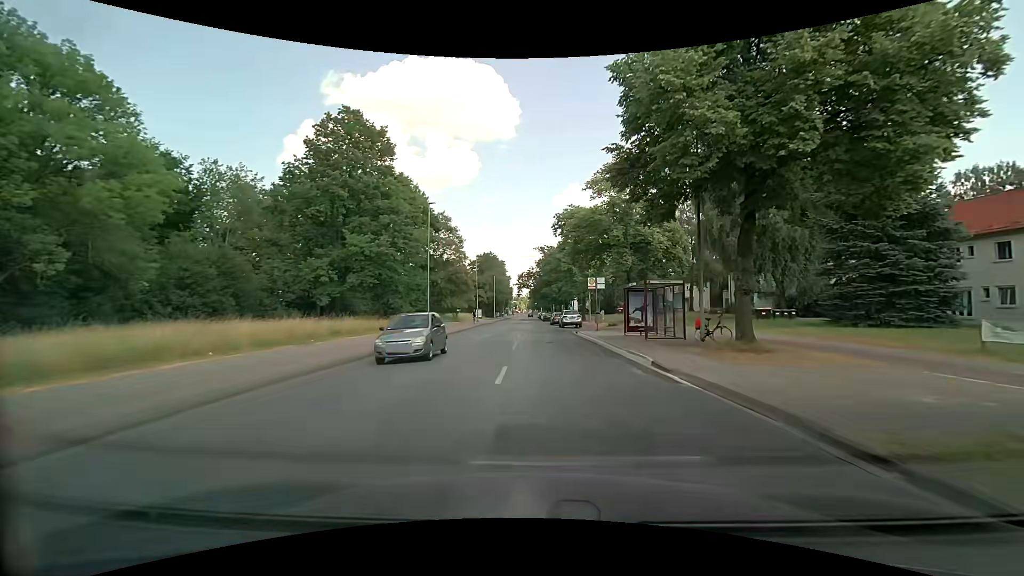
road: secondary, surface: asphalt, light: Day
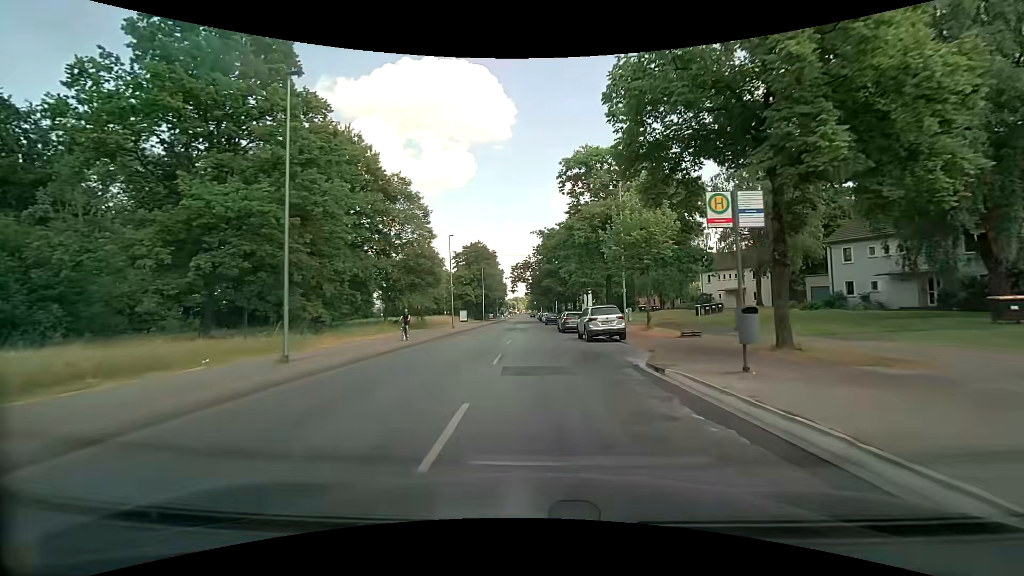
(0.0, +22.7) m; 0°
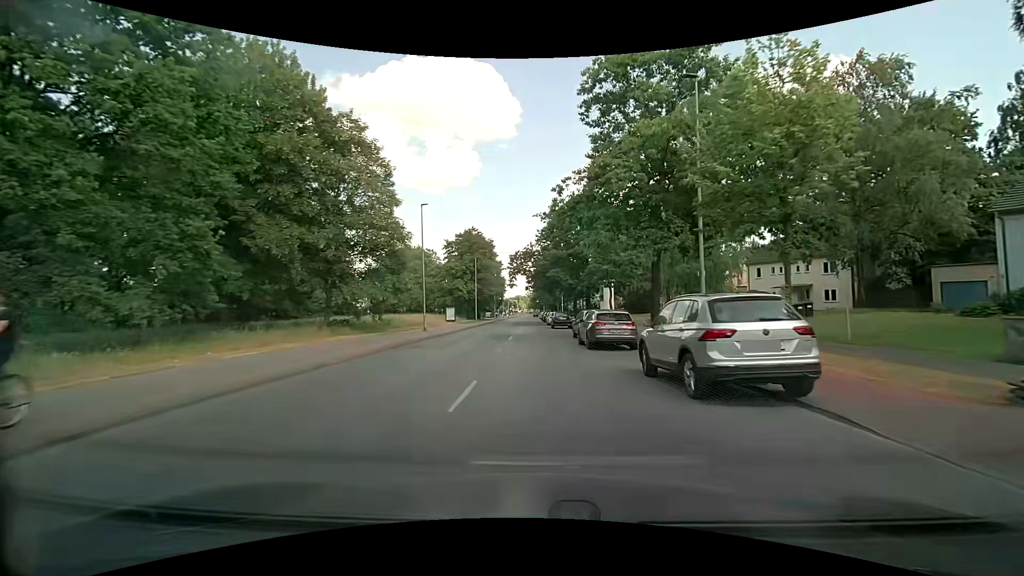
(-0.1, +15.3) m; +1°
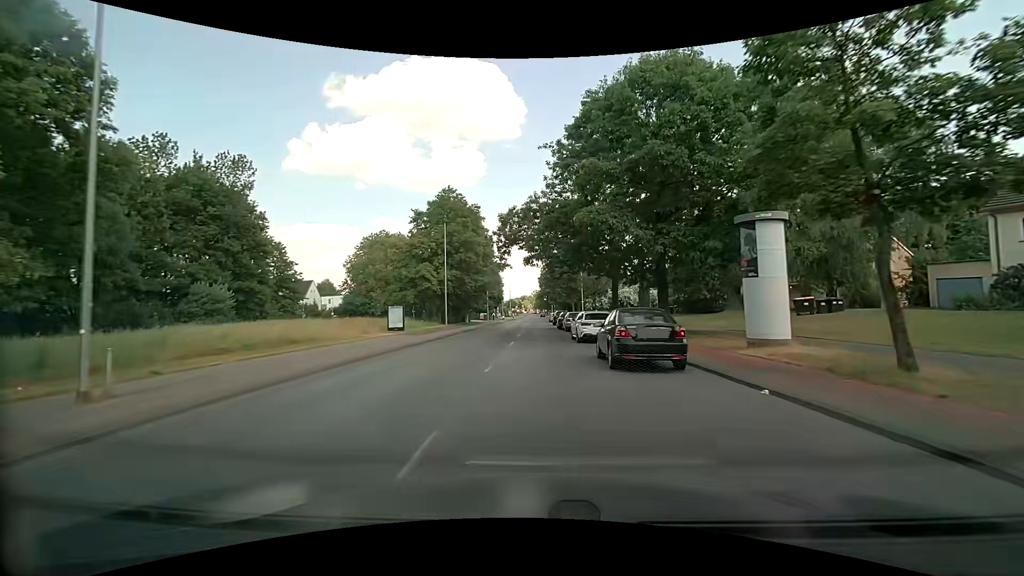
(-0.7, +30.8) m; -2°
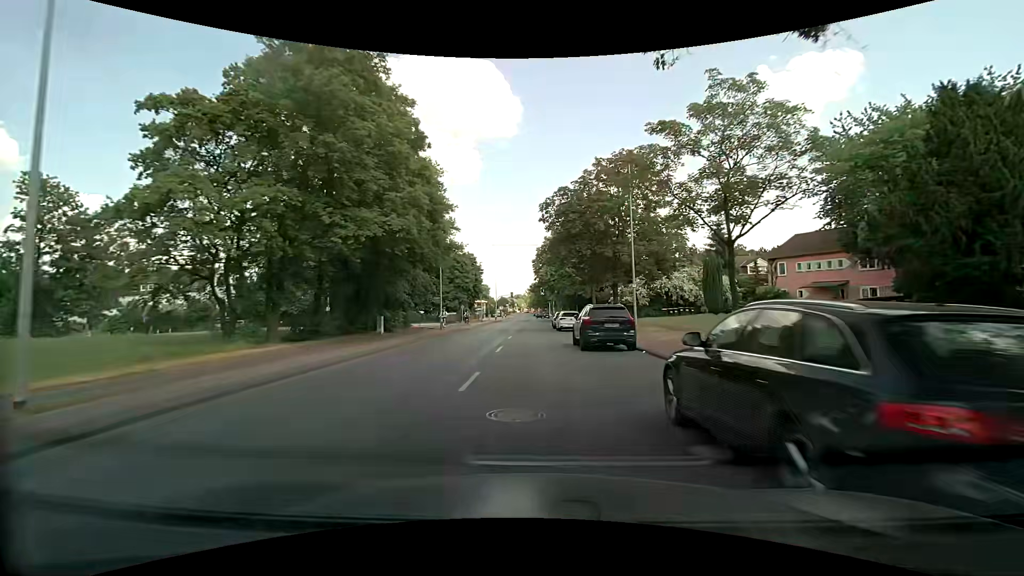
(+0.1, +38.7) m; 0°
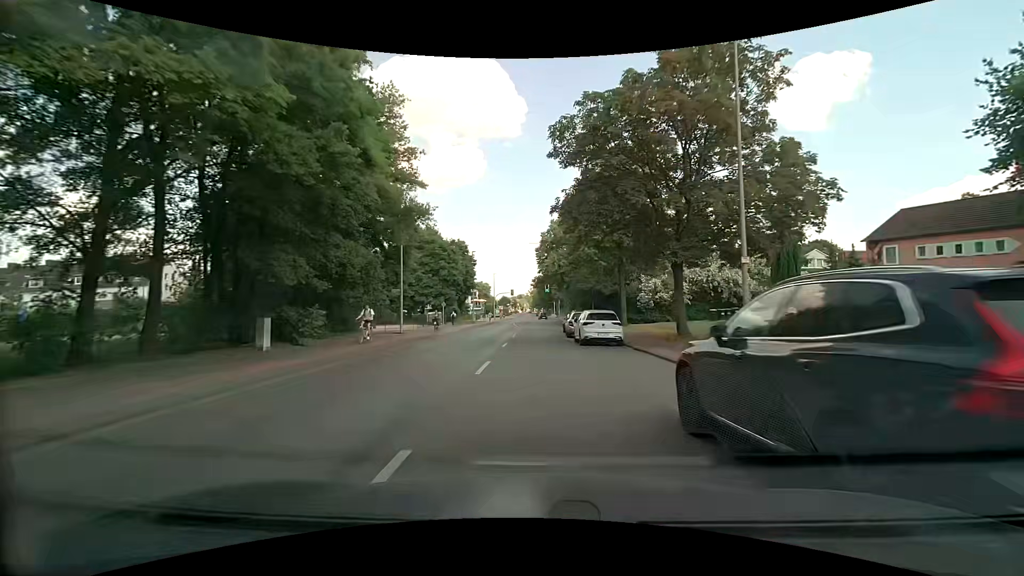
(+0.2, +15.1) m; 0°
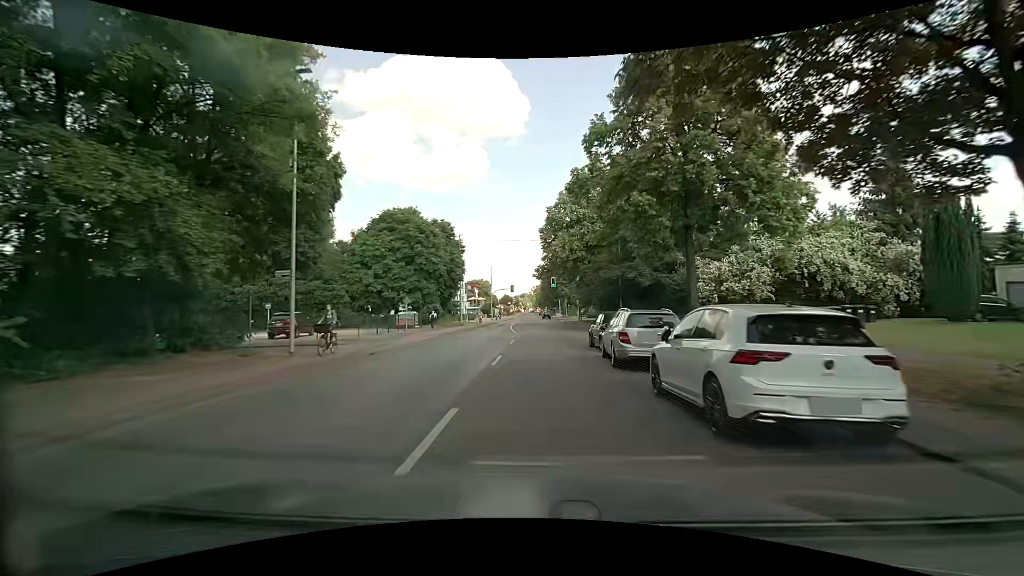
(0.0, +15.1) m; 0°
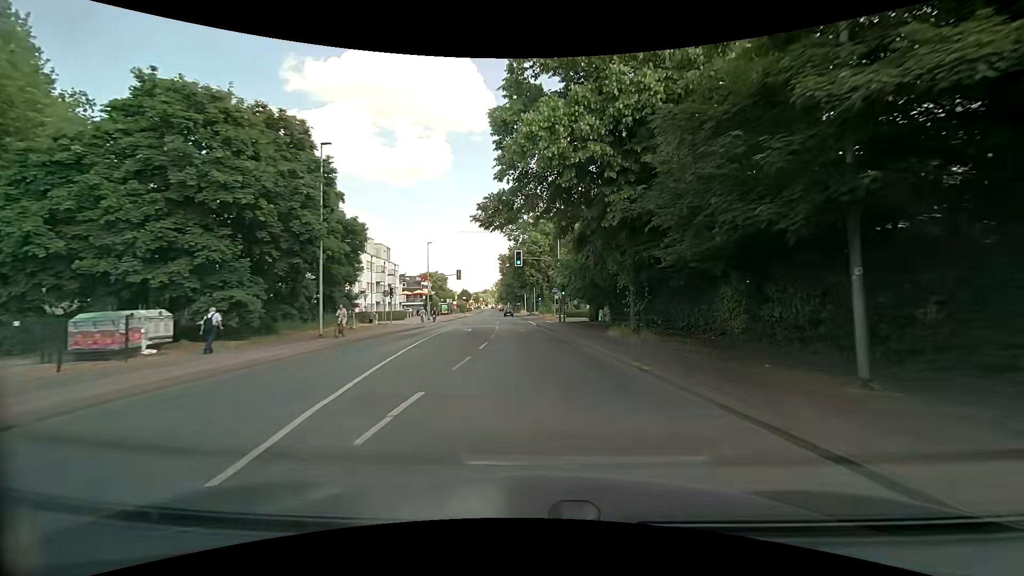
(+0.8, +29.9) m; +4°
(0, +10) (0, +20) (-1, +30) (-1, +40) (-2, +50) (-3, +60) (-3, +70) (-4, +80) (-5, +90) (-6, +100) m
